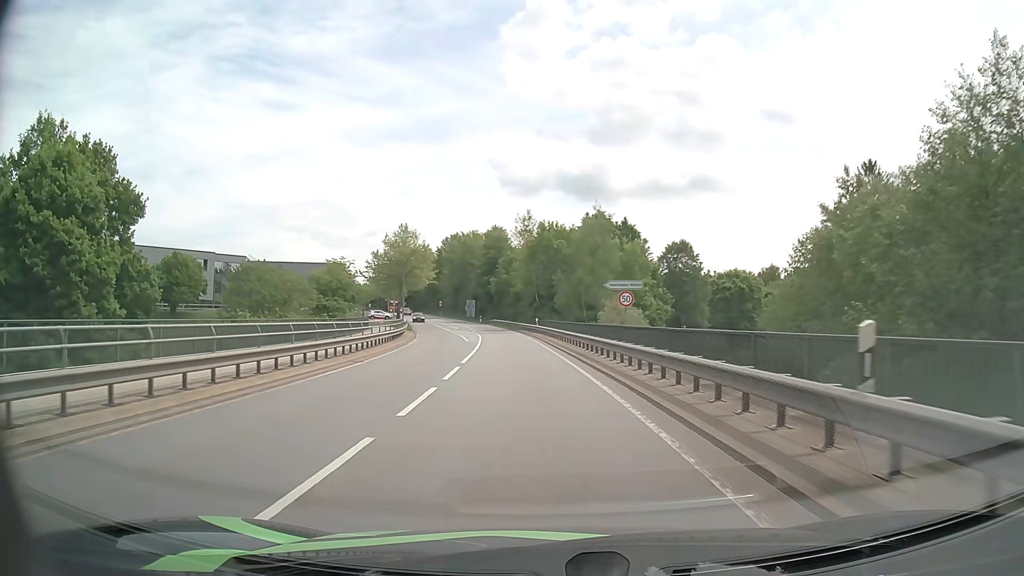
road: secondary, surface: asphalt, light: Day
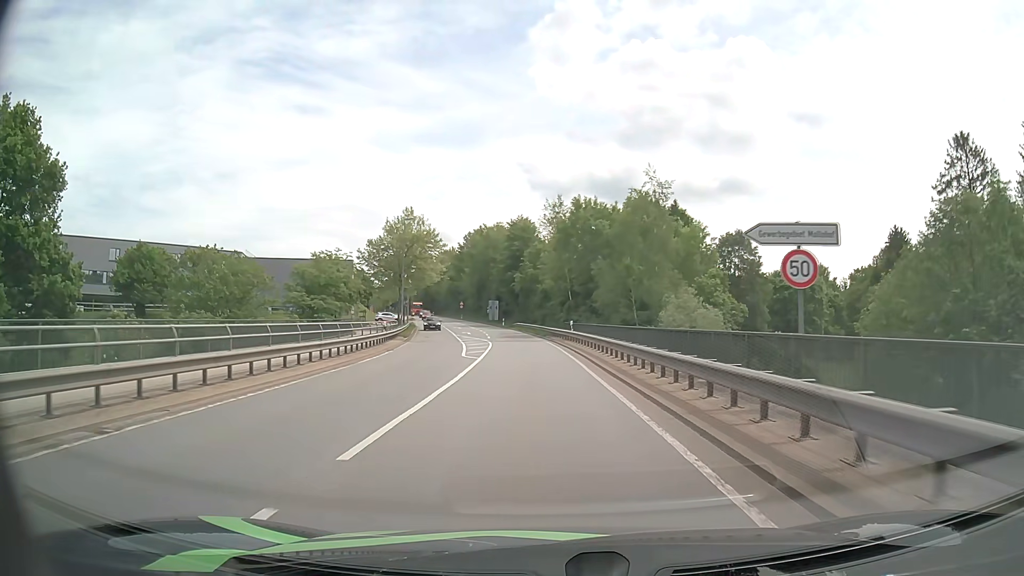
(-0.3, +15.3) m; -2°
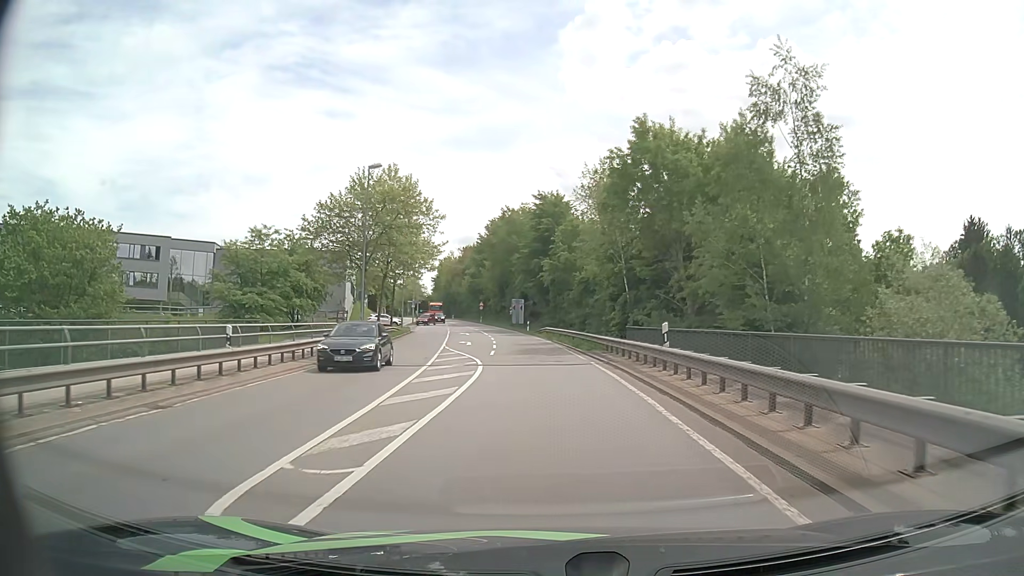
(-0.6, +21.8) m; -3°
